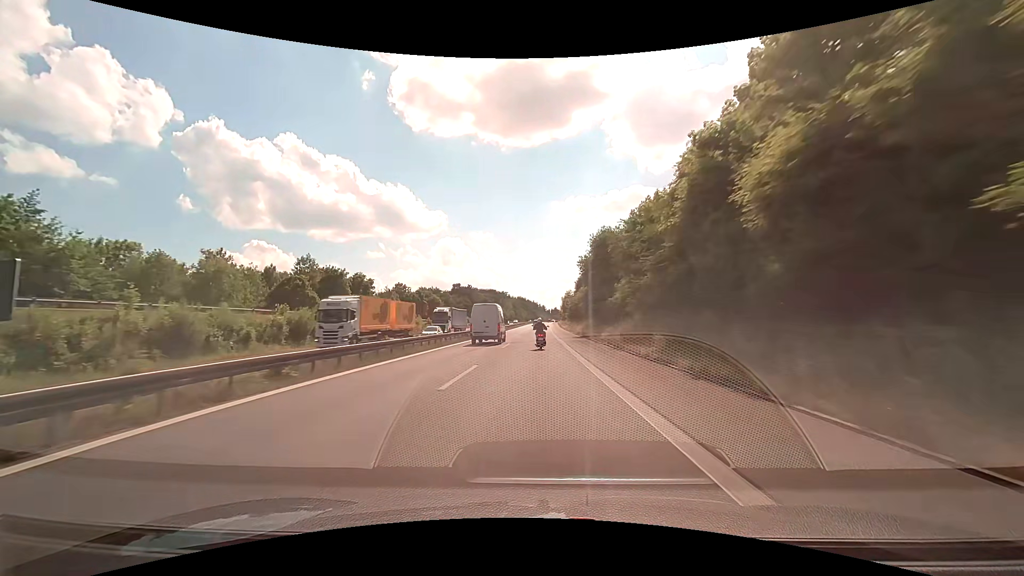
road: motorway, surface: asphalt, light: Day
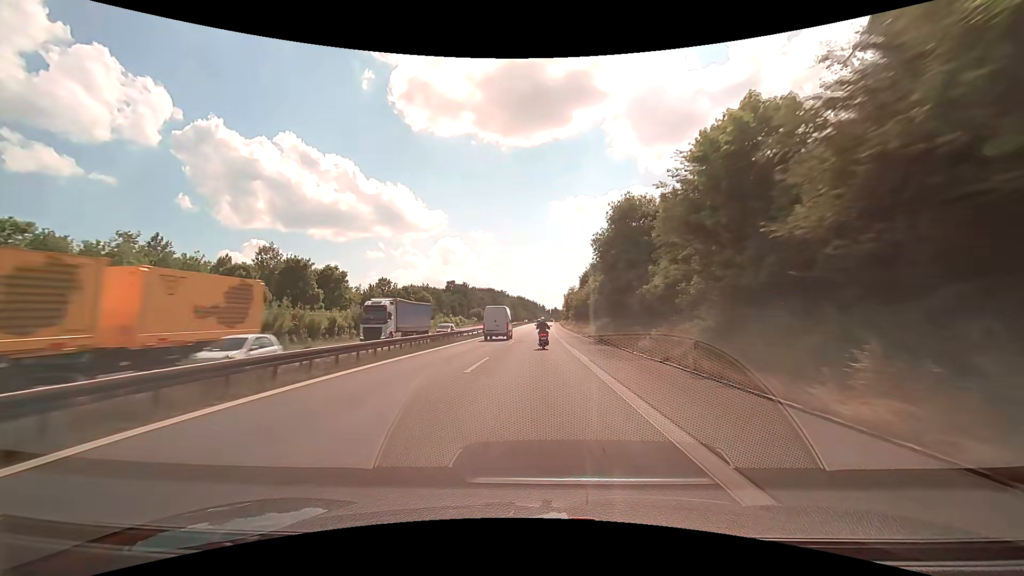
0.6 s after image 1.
(0.0, +14.1) m; 0°
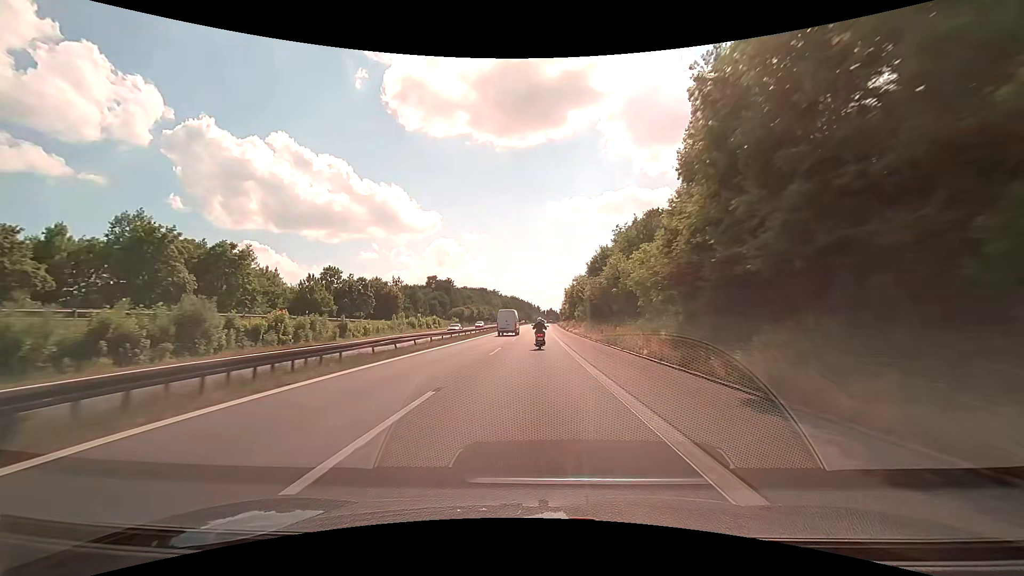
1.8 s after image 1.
(+0.1, +28.0) m; +1°
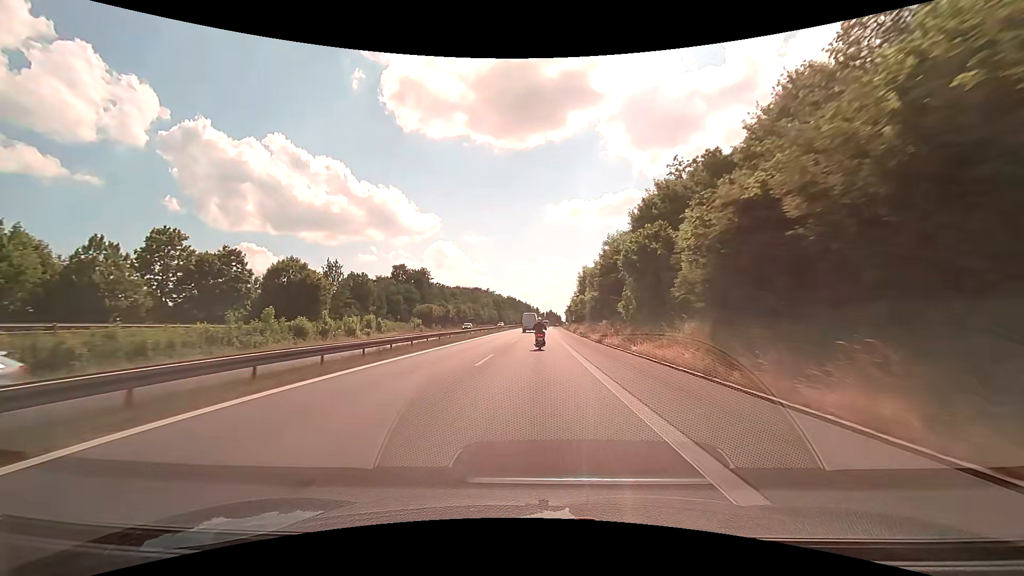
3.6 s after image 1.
(0.0, +41.6) m; 0°
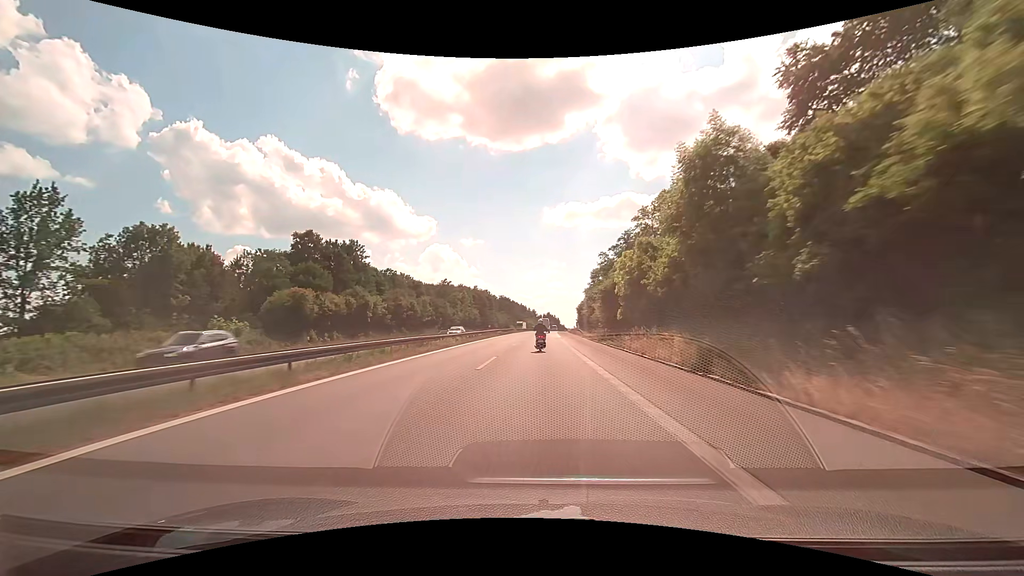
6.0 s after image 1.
(+0.4, +54.6) m; 0°
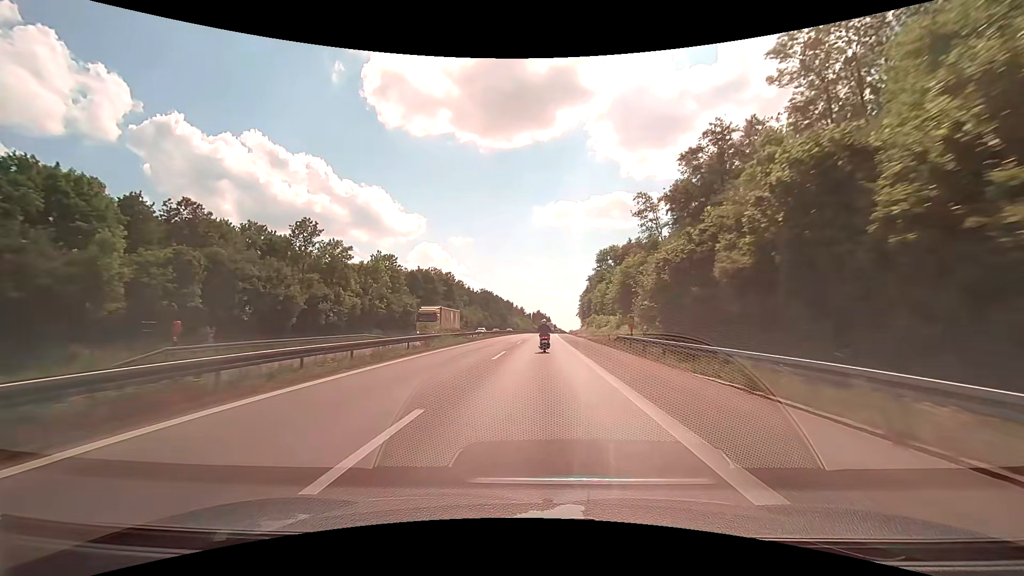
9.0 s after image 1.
(+0.9, +67.0) m; +1°
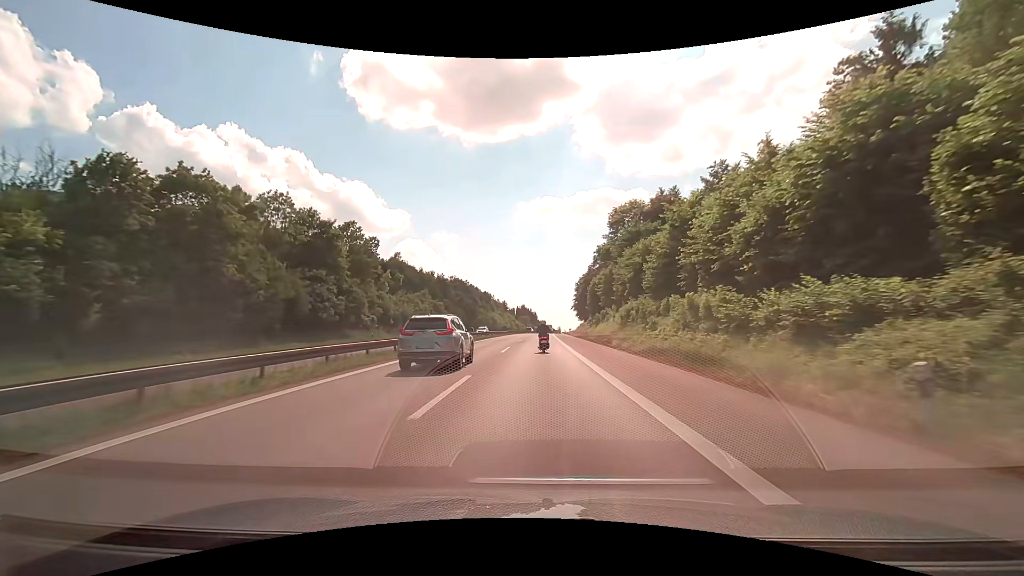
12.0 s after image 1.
(+0.7, +66.2) m; +2°
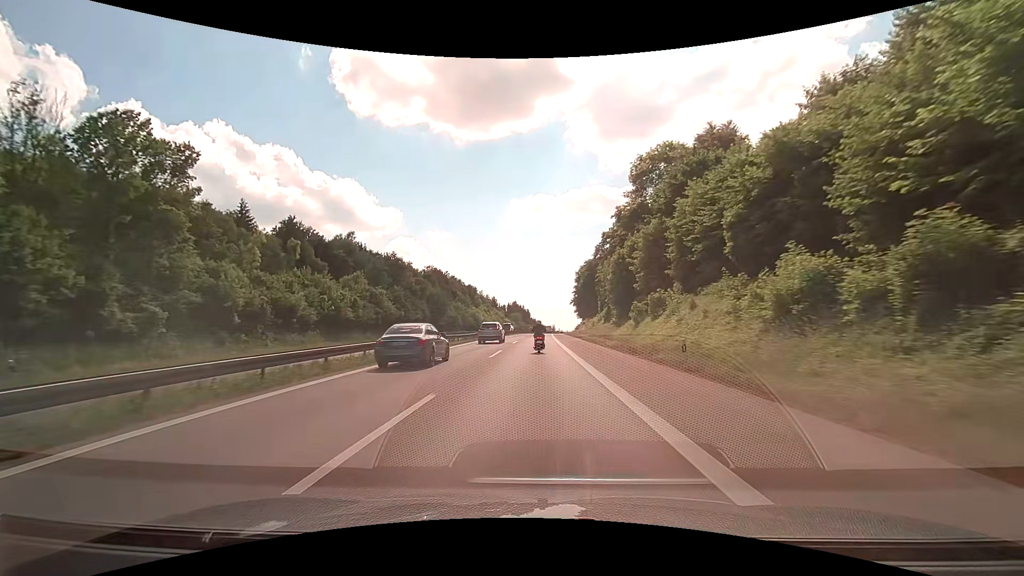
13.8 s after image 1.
(+0.3, +39.5) m; +1°
(0, +10) (0, +20) (0, +30) (0, +40) (0, +50) (0, +60) (0, +70) (+1, +80) (+1, +90) (+1, +100) m
